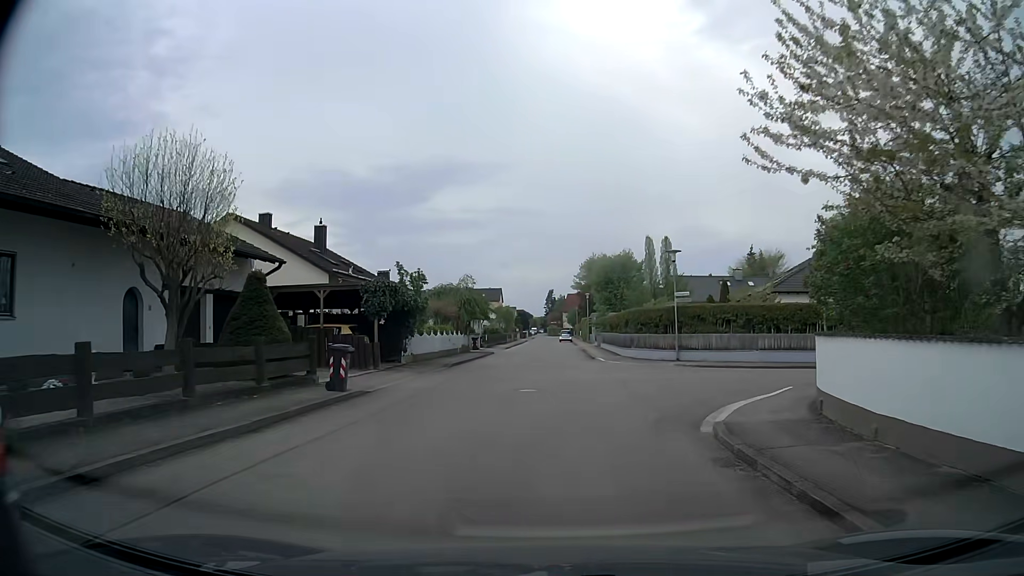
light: Day
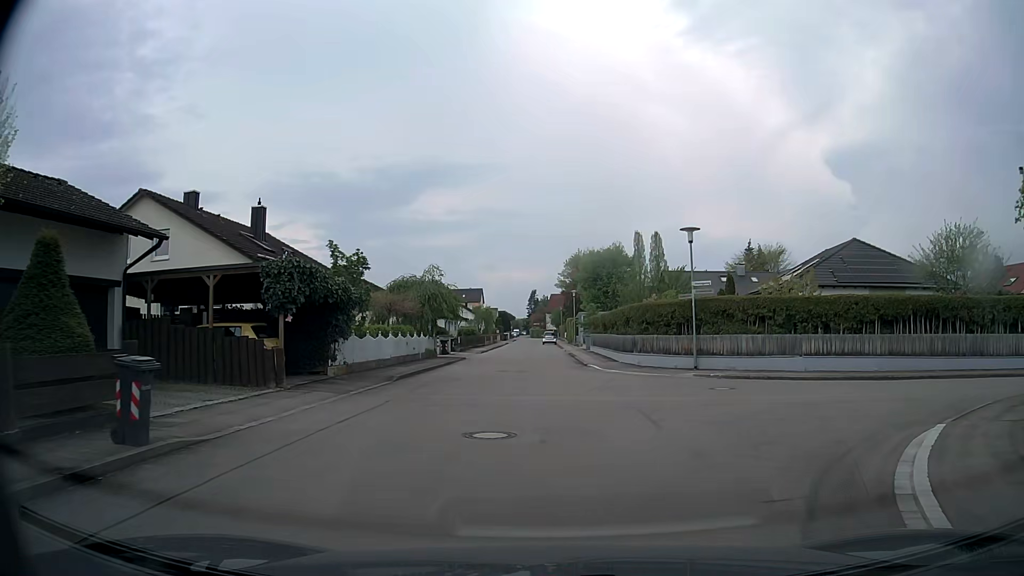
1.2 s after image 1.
(+0.1, +6.9) m; +1°
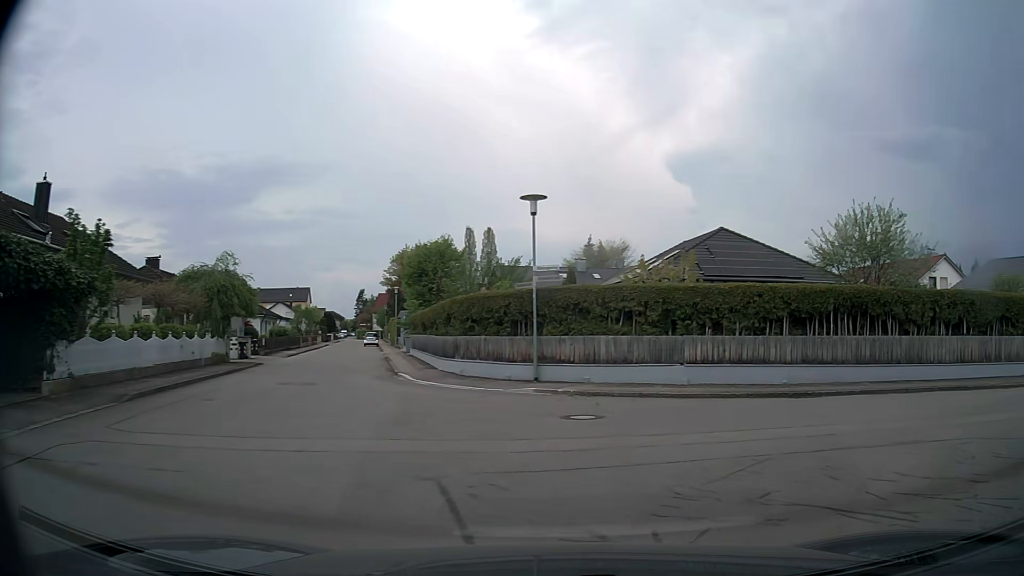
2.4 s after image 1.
(+0.6, +5.9) m; +14°
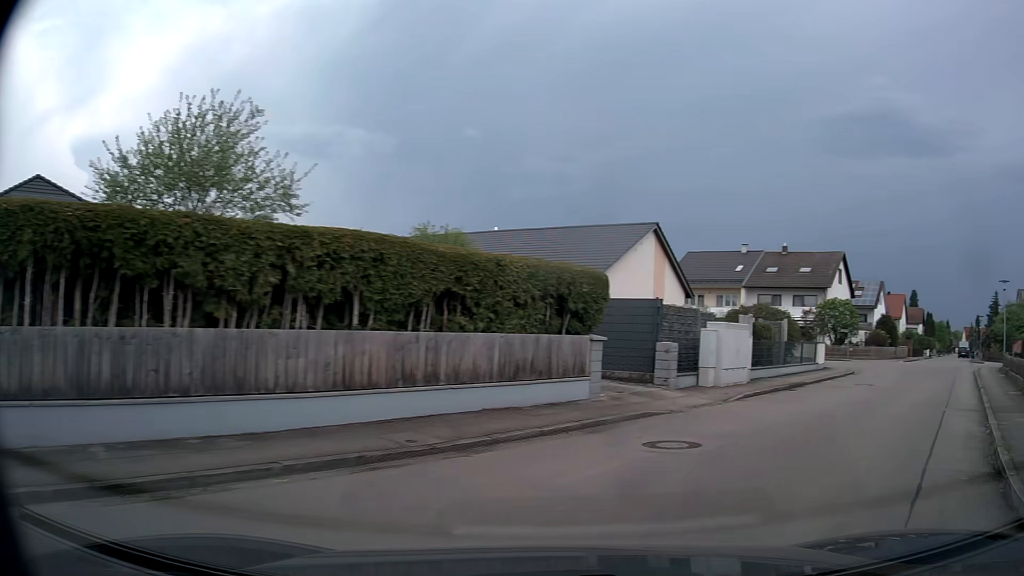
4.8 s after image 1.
(+5.0, +10.1) m; +54°
